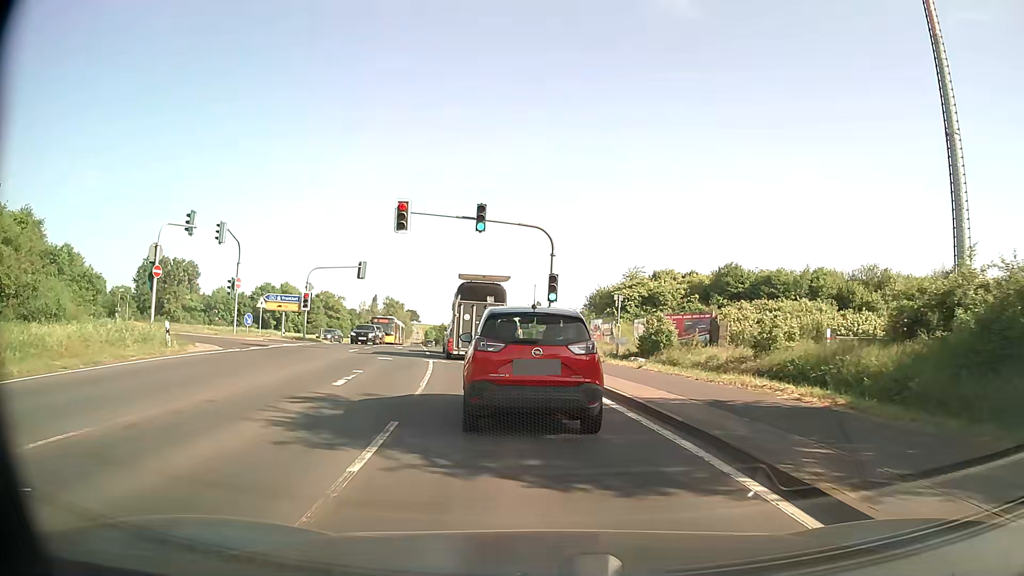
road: secondary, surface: asphalt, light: Day
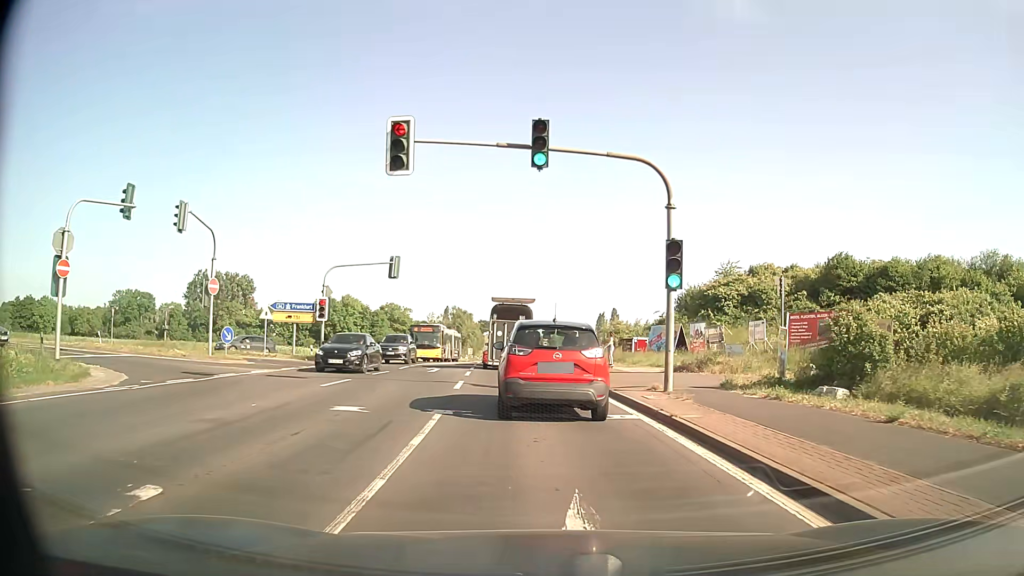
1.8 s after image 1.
(-0.6, +12.2) m; -5°
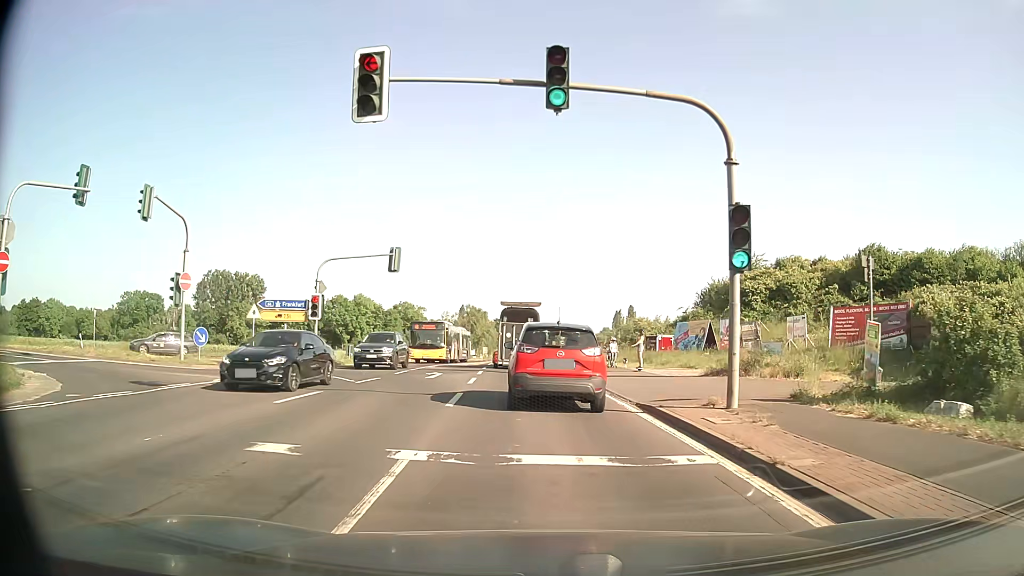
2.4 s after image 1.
(-0.1, +4.1) m; -2°
(0, +10) (-1, +20) (-1, +30) (-2, +40) (-2, +50) (-3, +60) (-3, +70) (-4, +80) (-4, +90) (-5, +100) m
